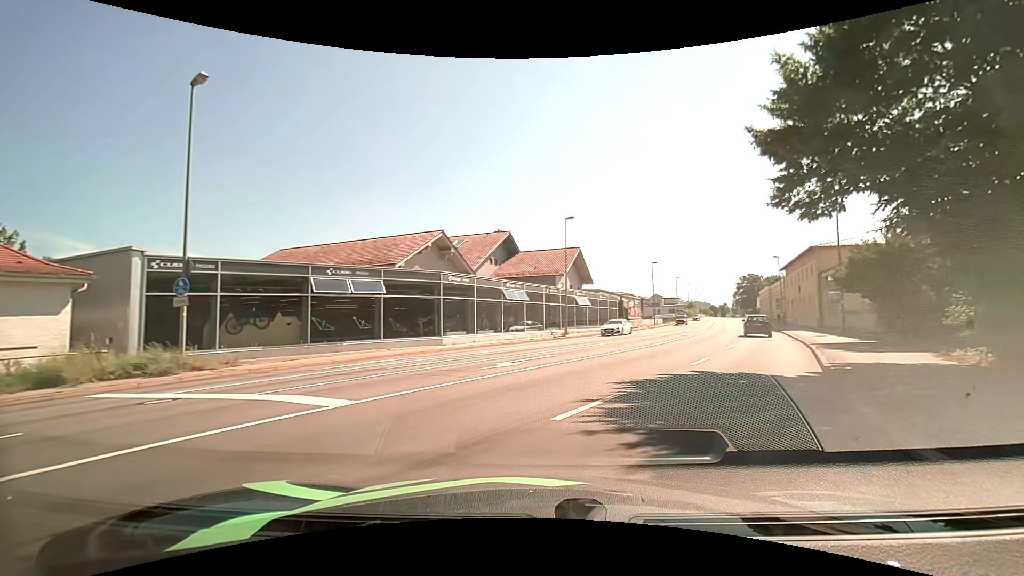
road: tertiary_link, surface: asphalt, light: Day
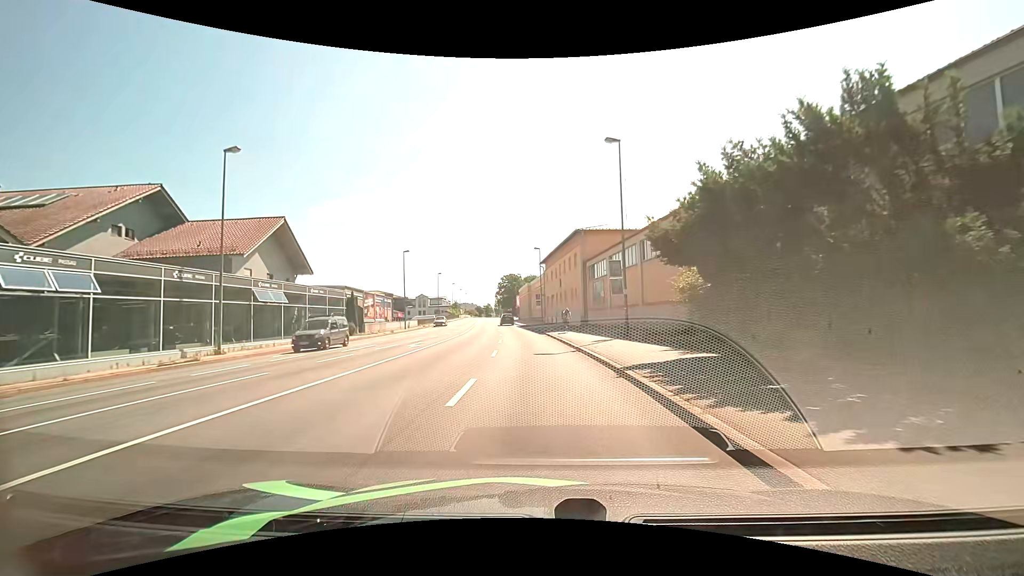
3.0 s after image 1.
(+5.6, +16.0) m; +26°
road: primary
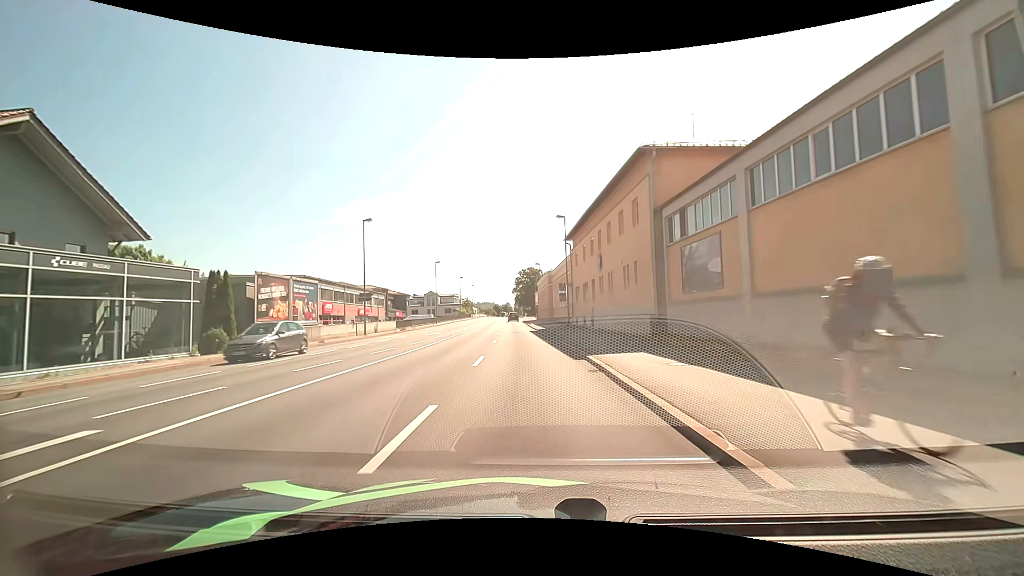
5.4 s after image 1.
(-0.1, +21.6) m; -2°
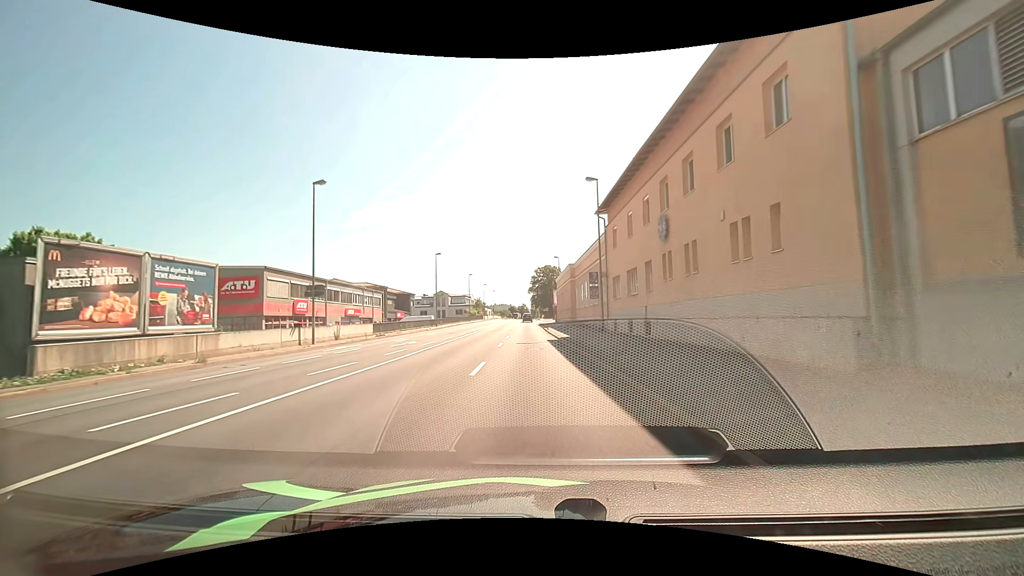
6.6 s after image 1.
(-0.3, +13.2) m; -2°
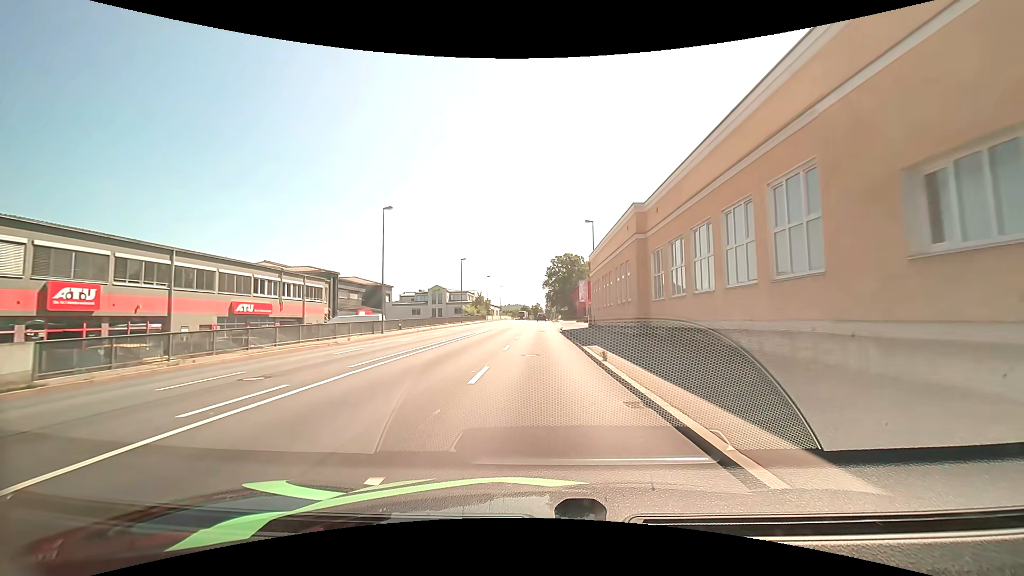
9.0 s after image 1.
(-0.6, +30.1) m; -2°
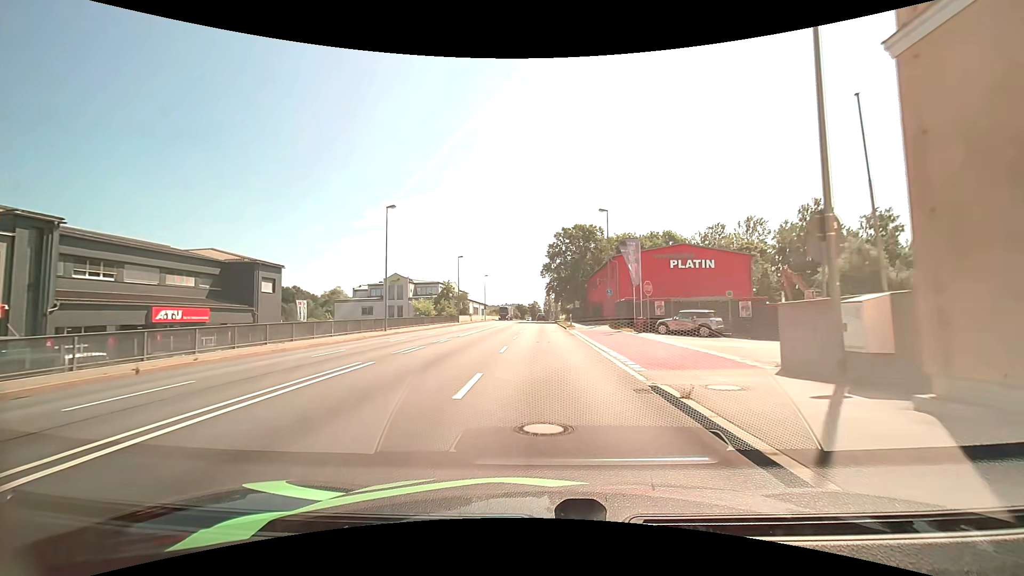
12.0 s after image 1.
(0.0, +38.3) m; +1°
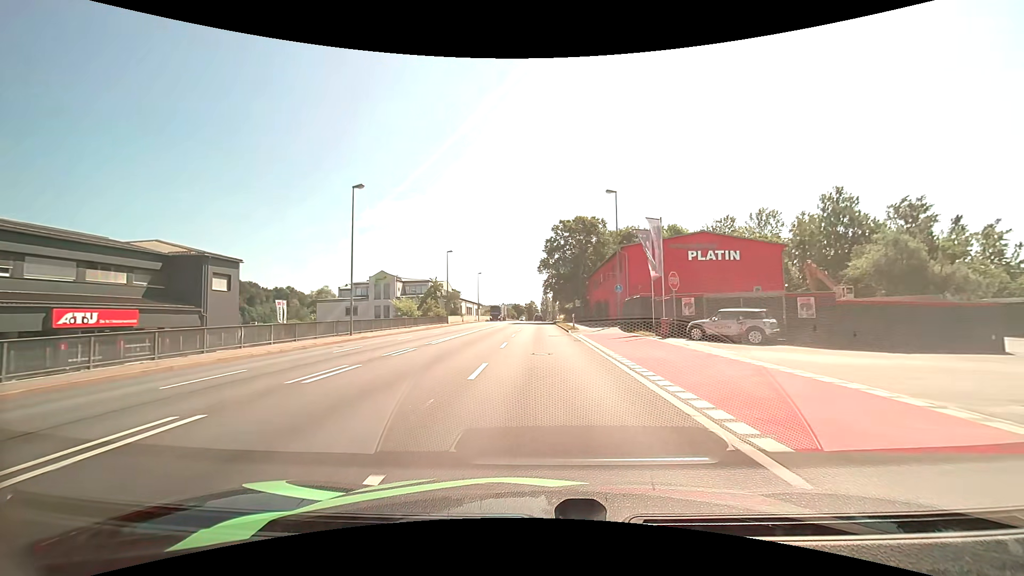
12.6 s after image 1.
(0.0, +6.8) m; -1°
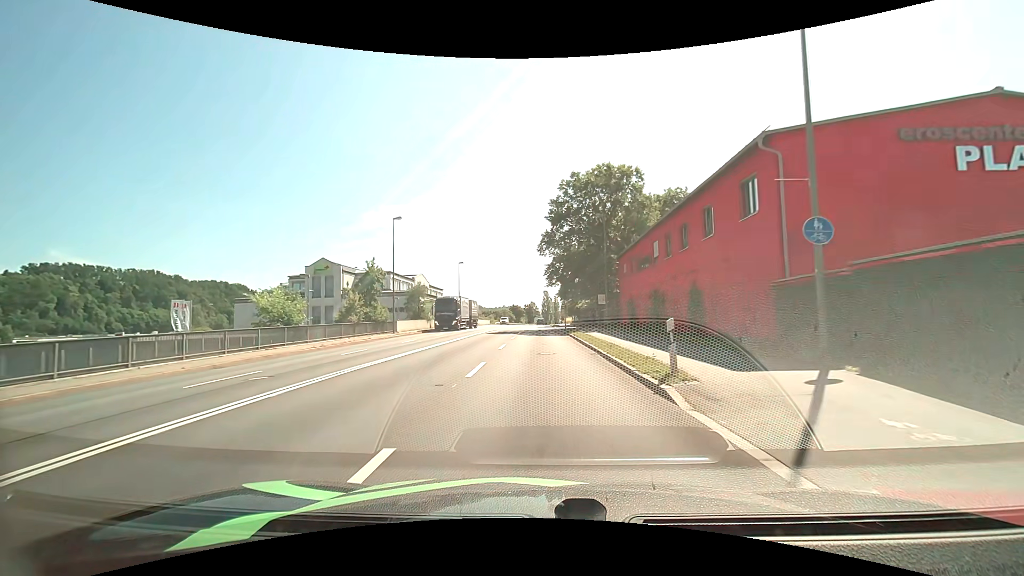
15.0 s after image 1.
(+0.4, +26.2) m; +1°
(0, +10) (0, +20) (0, +30) (0, +40) (0, +50) (0, +60) (0, +70) (0, +80) (0, +90) (0, +100) m
